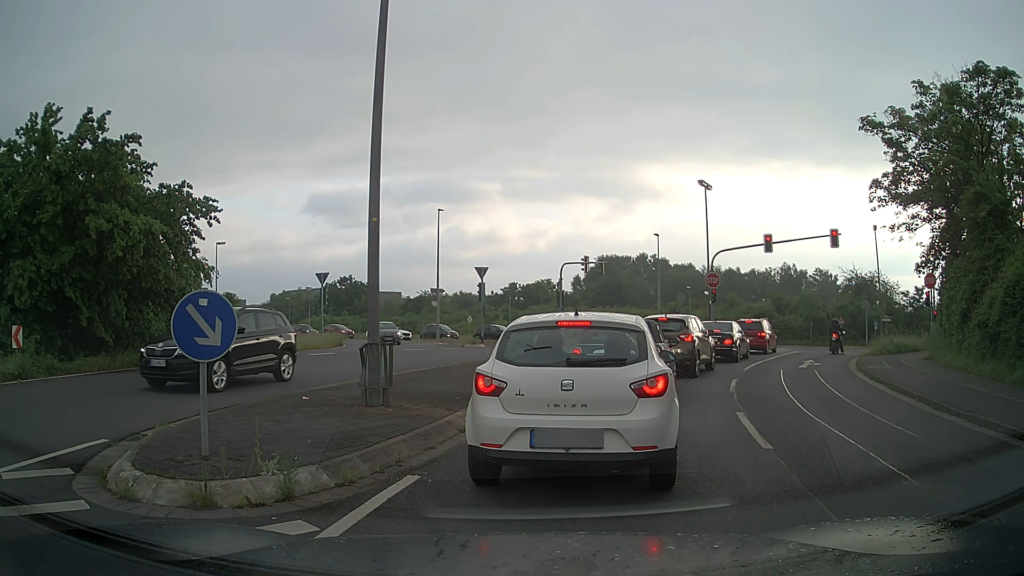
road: unclassified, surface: asphalt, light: Day
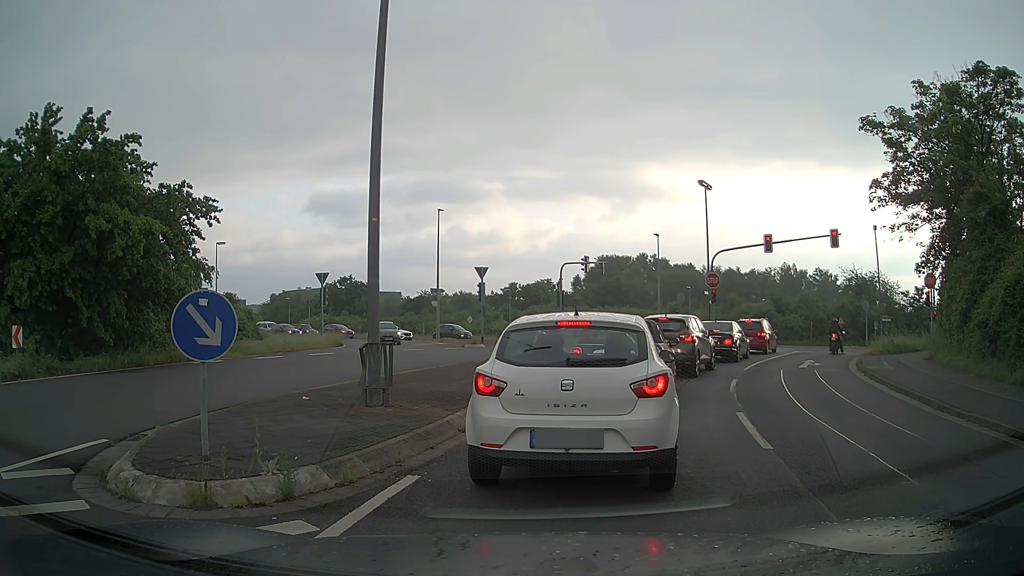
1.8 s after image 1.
(0.0, 0.0) m; 0°
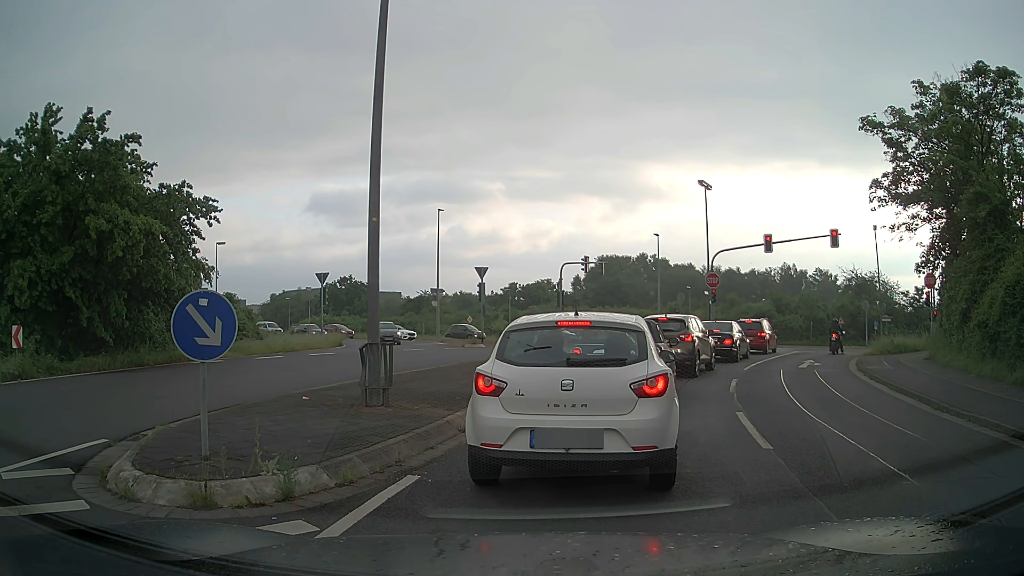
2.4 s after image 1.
(0.0, 0.0) m; 0°
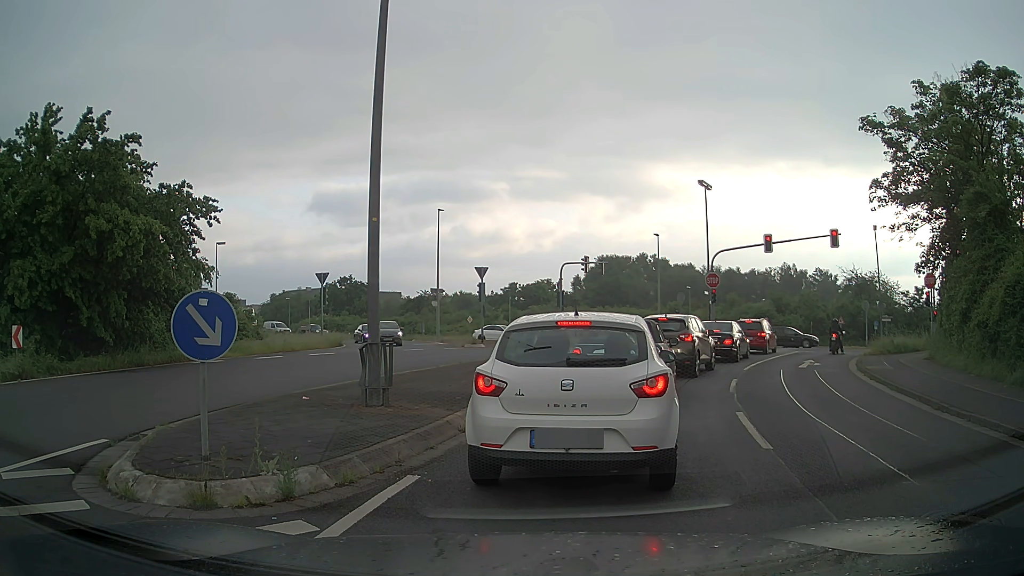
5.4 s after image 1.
(0.0, 0.0) m; 0°
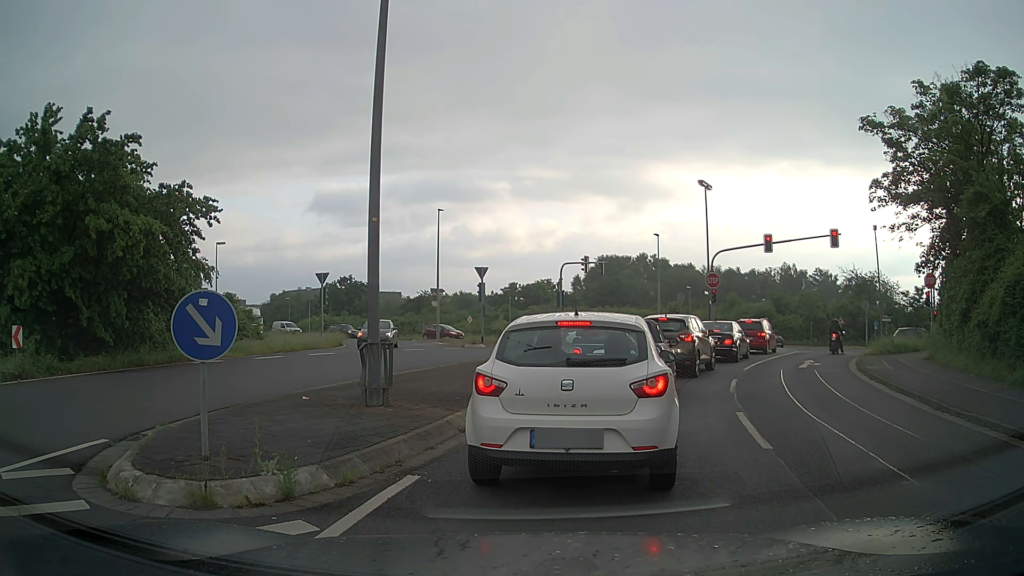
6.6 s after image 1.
(0.0, 0.0) m; 0°
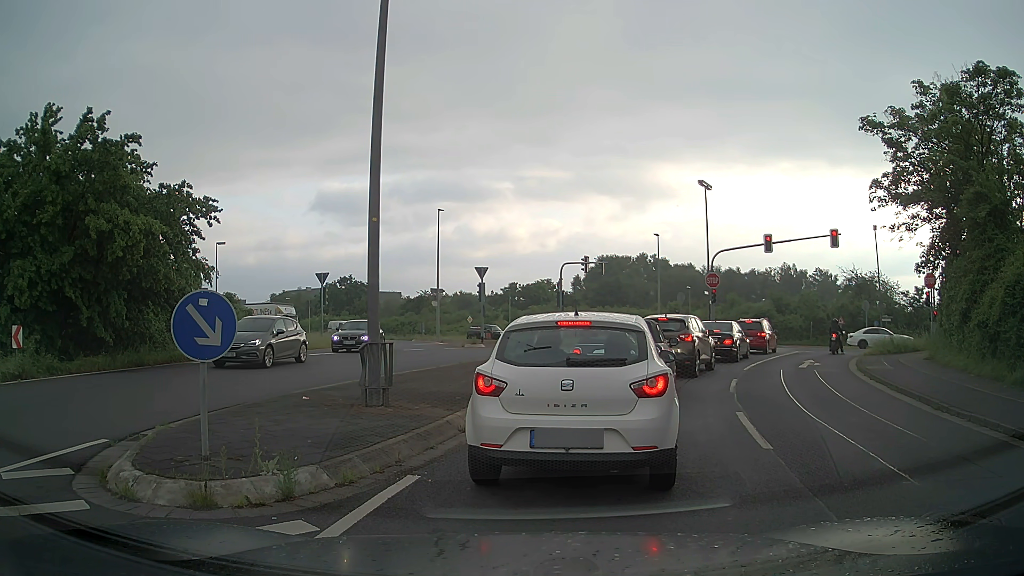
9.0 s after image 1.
(0.0, 0.0) m; 0°
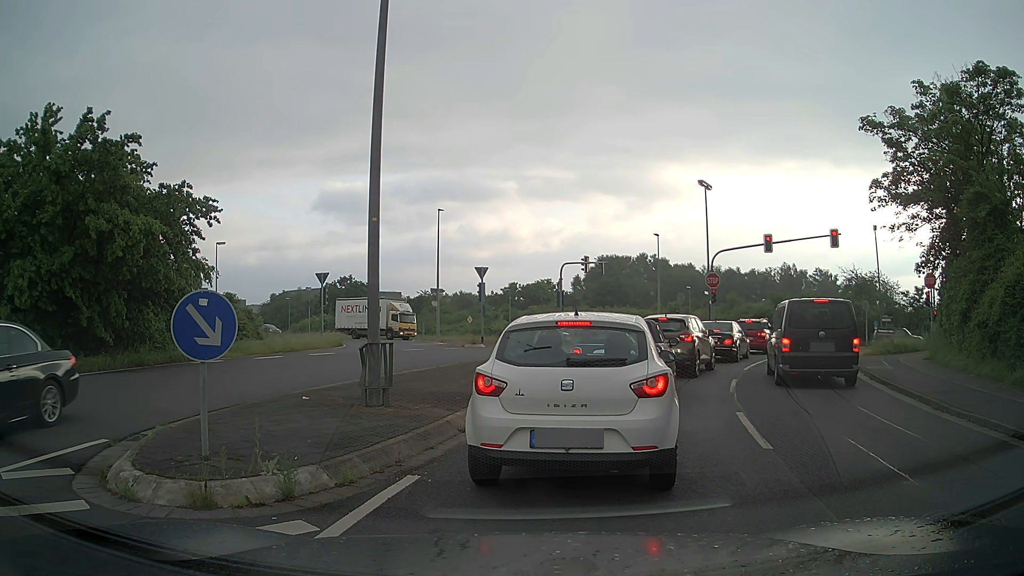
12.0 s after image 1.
(0.0, 0.0) m; 0°
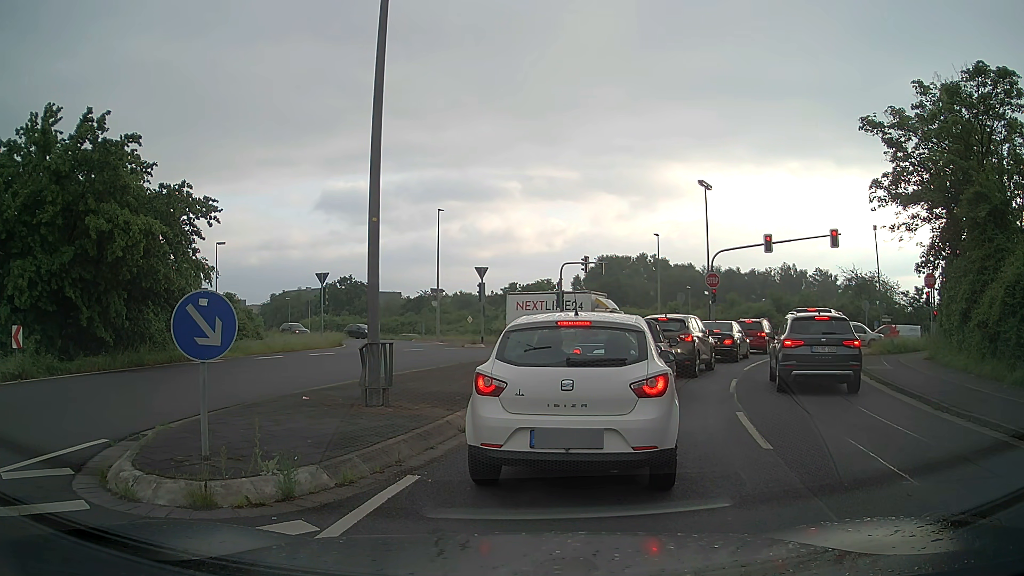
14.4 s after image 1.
(0.0, 0.0) m; 0°
(+1, +10) (+5, +19) (+9, +28) (+14, +37) (+17, +46) (+14, +56) (+6, +63) (-2, +69) (-10, +75) (-18, +81) m
